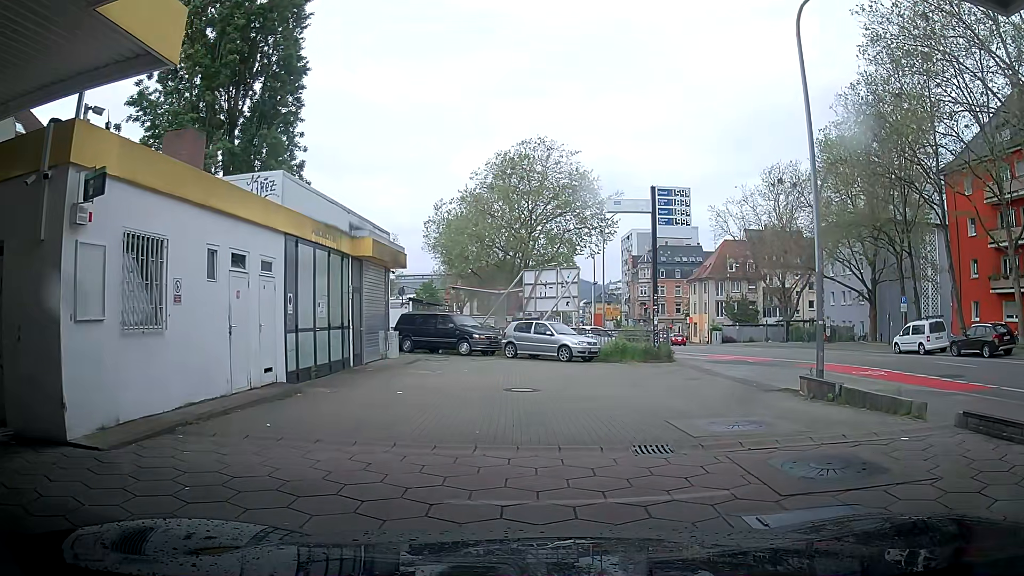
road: secondary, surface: asphalt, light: Day
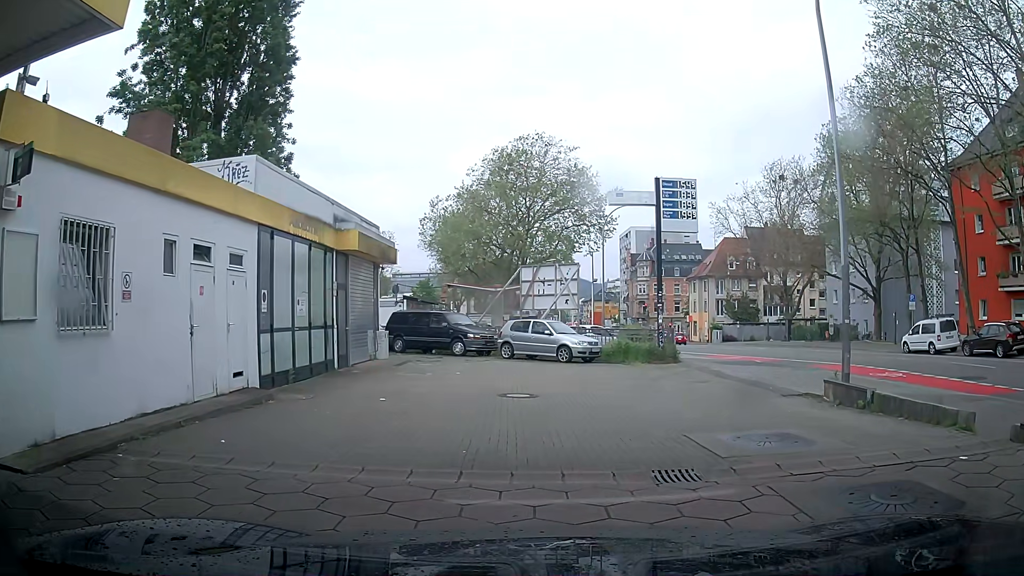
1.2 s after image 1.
(0.0, +1.3) m; 0°
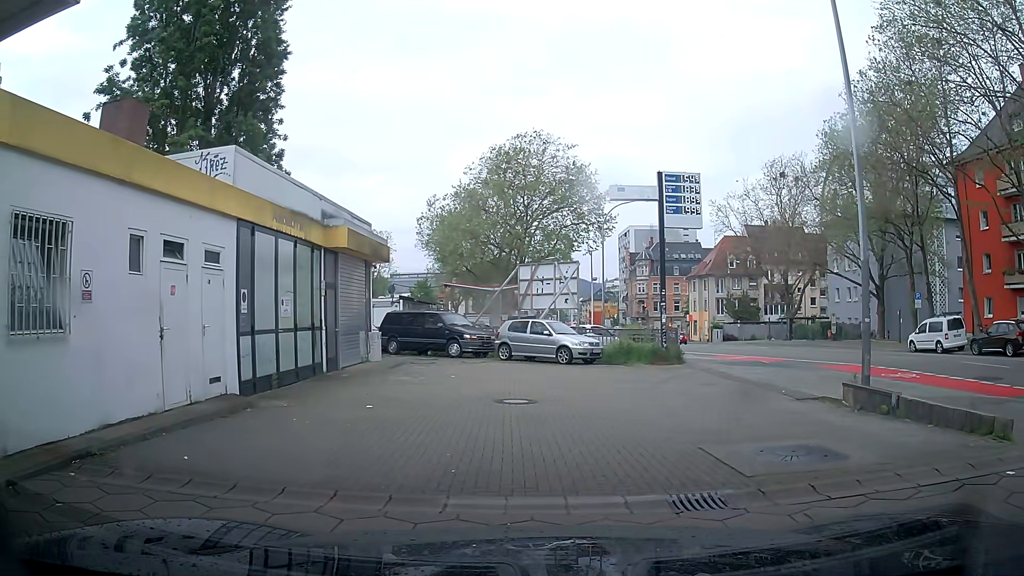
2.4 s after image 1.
(0.0, +0.8) m; 0°
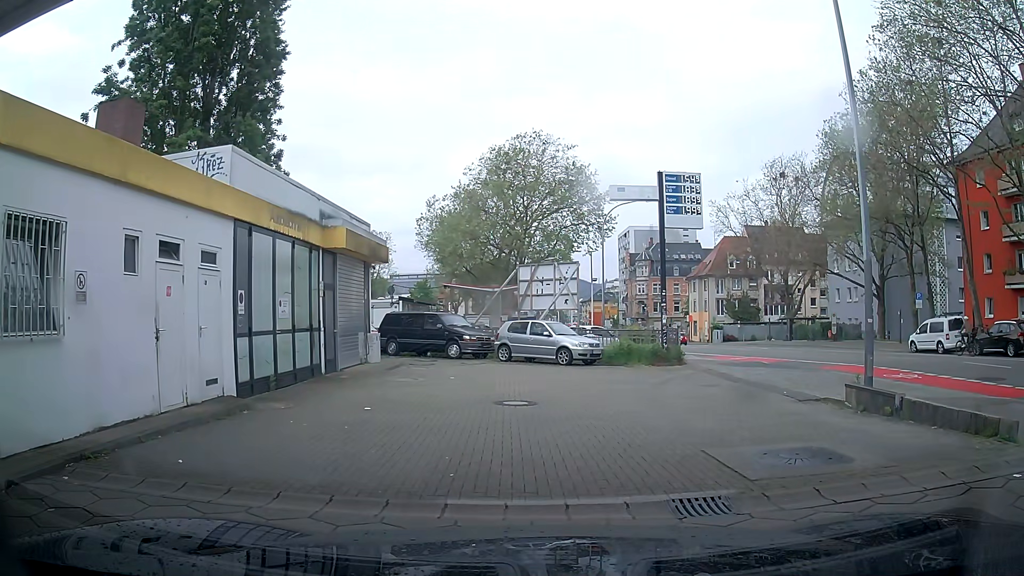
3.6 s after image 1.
(0.0, +0.2) m; 0°
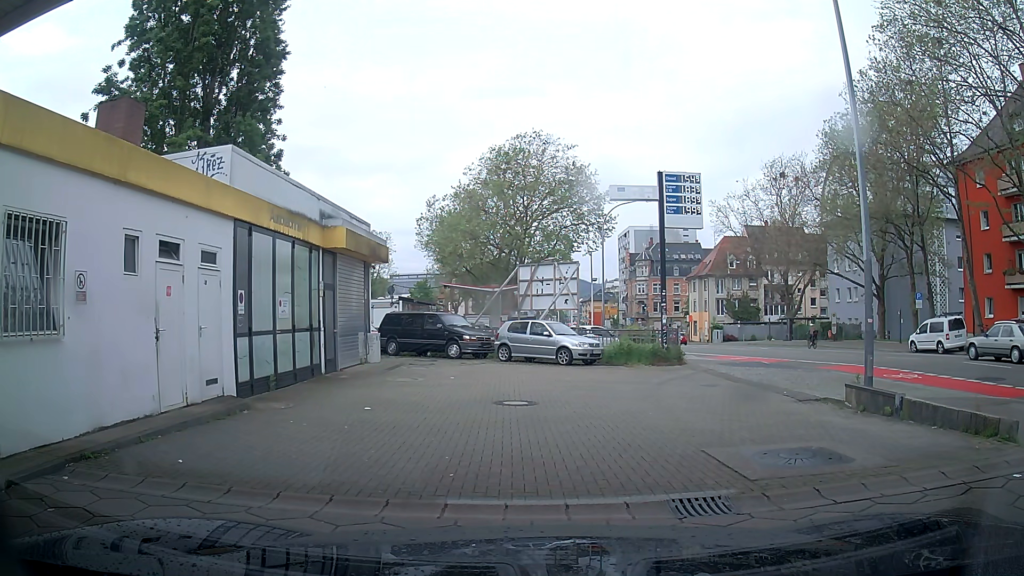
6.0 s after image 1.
(0.0, 0.0) m; 0°
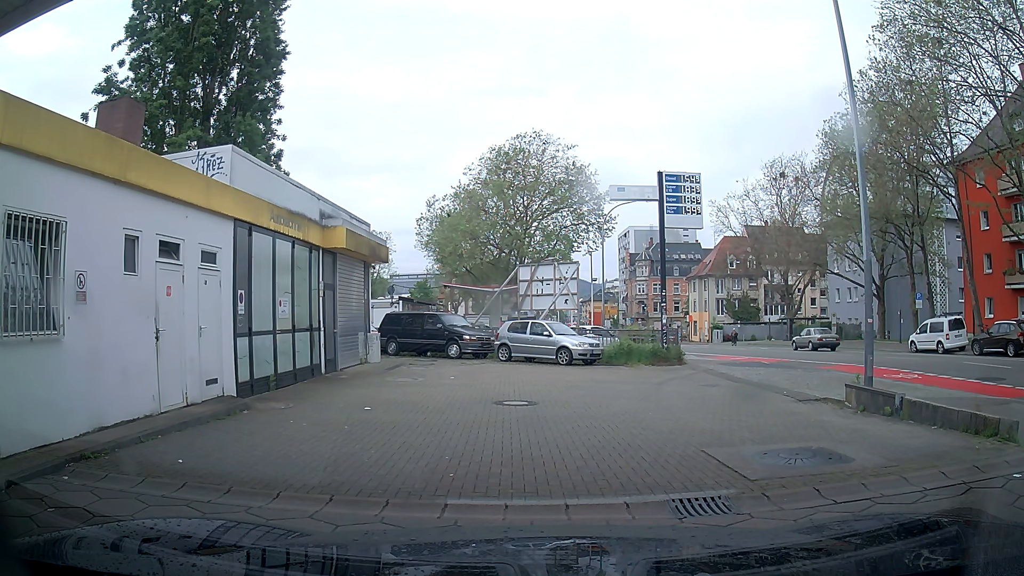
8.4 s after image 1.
(0.0, 0.0) m; 0°
